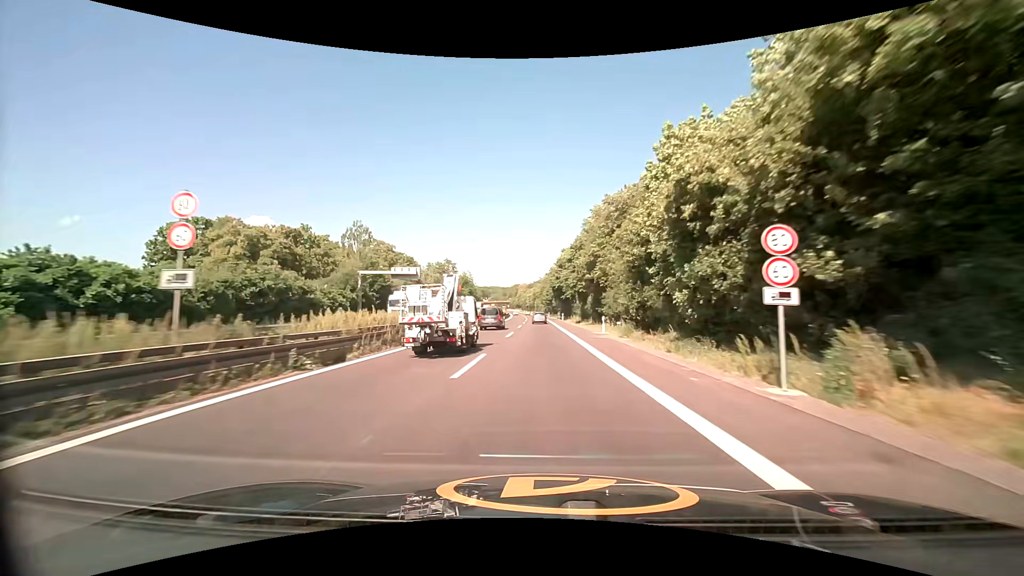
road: trunk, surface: asphalt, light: Day
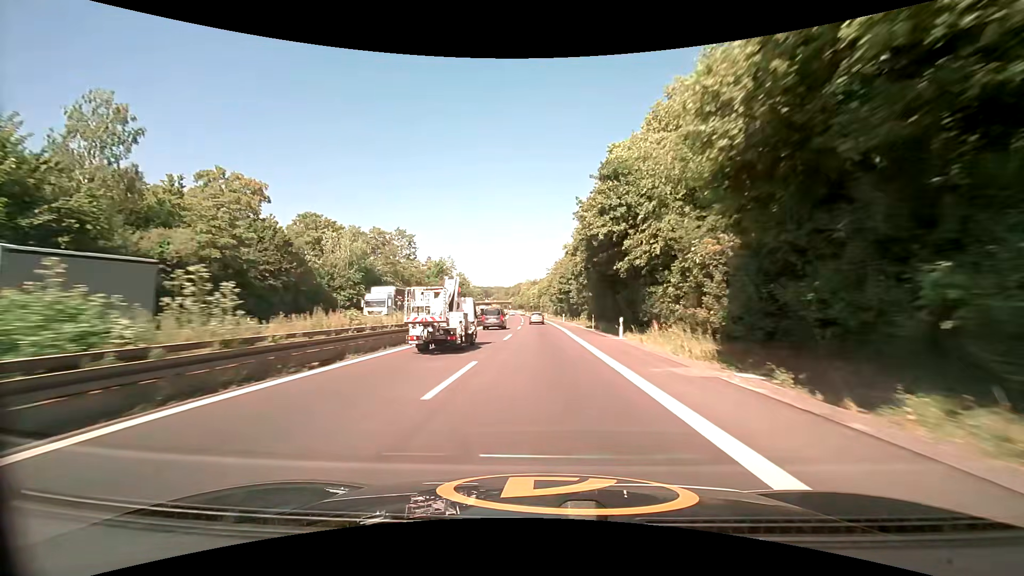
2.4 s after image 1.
(-0.7, +56.8) m; -1°
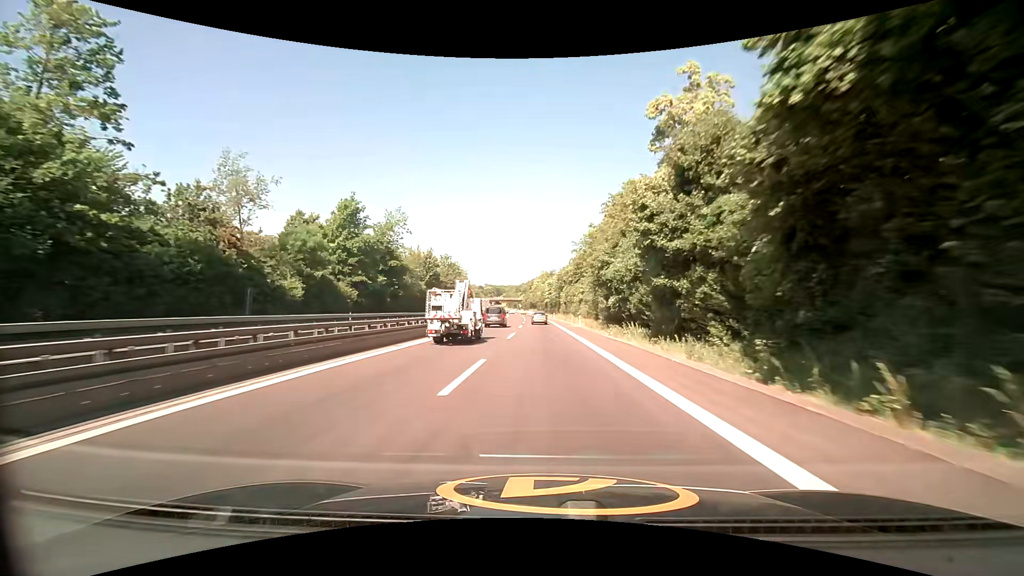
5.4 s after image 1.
(-0.9, +71.6) m; -2°
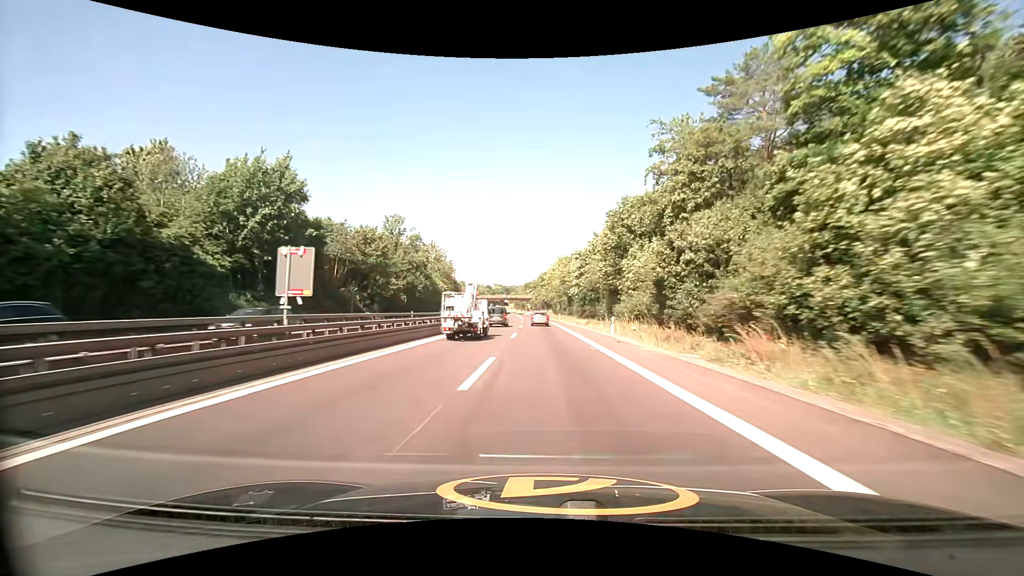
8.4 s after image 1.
(-0.9, +71.6) m; -1°
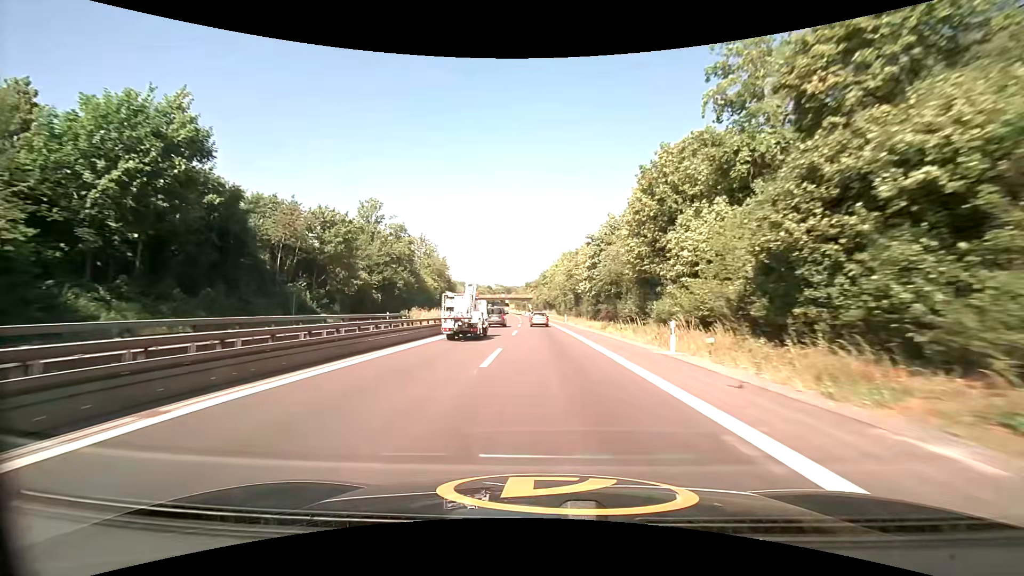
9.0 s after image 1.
(-0.1, +14.1) m; -1°
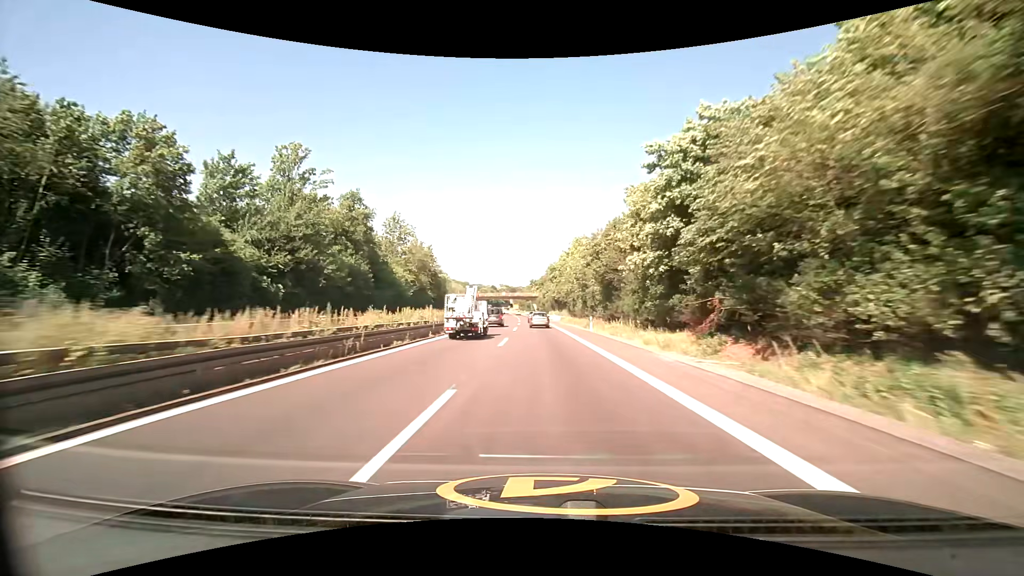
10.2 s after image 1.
(-0.2, +28.0) m; -1°
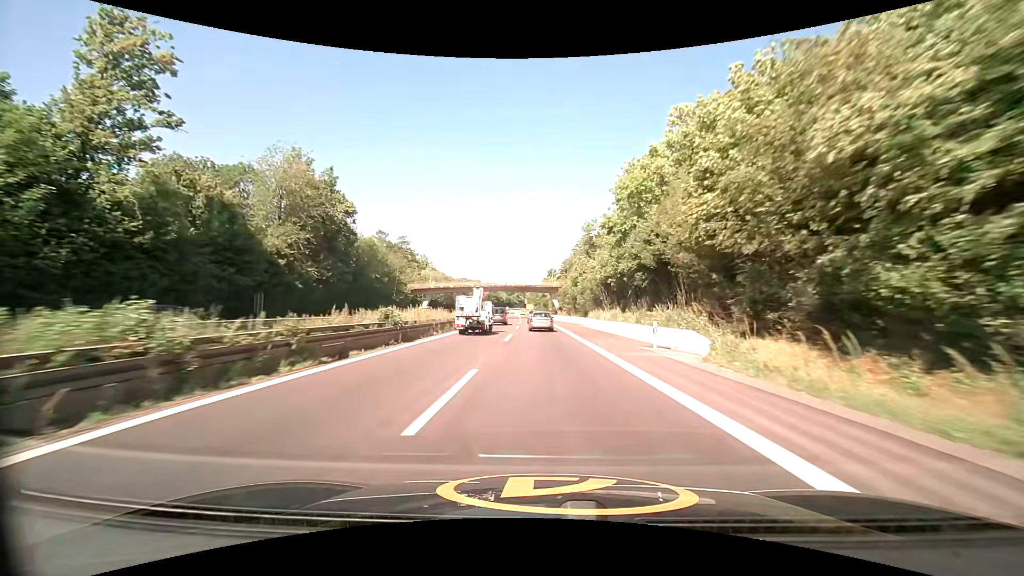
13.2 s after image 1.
(-1.5, +68.9) m; -2°
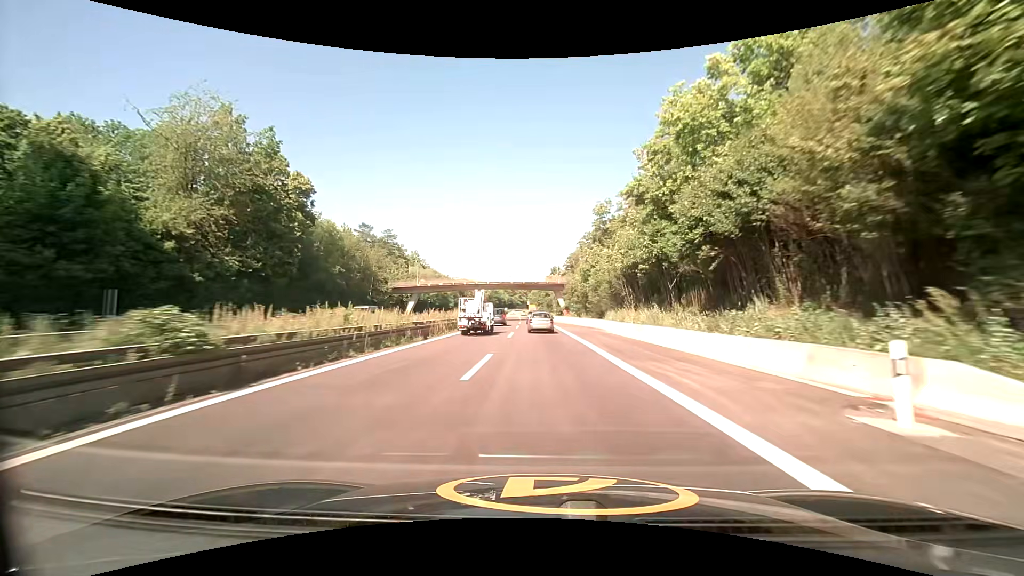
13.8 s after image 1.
(0.0, +13.6) m; 0°
(0, +10) (0, +20) (0, +30) (0, +40) (-1, +50) (-1, +60) (-1, +70) (-2, +80) (-2, +90) (-2, +100) m
